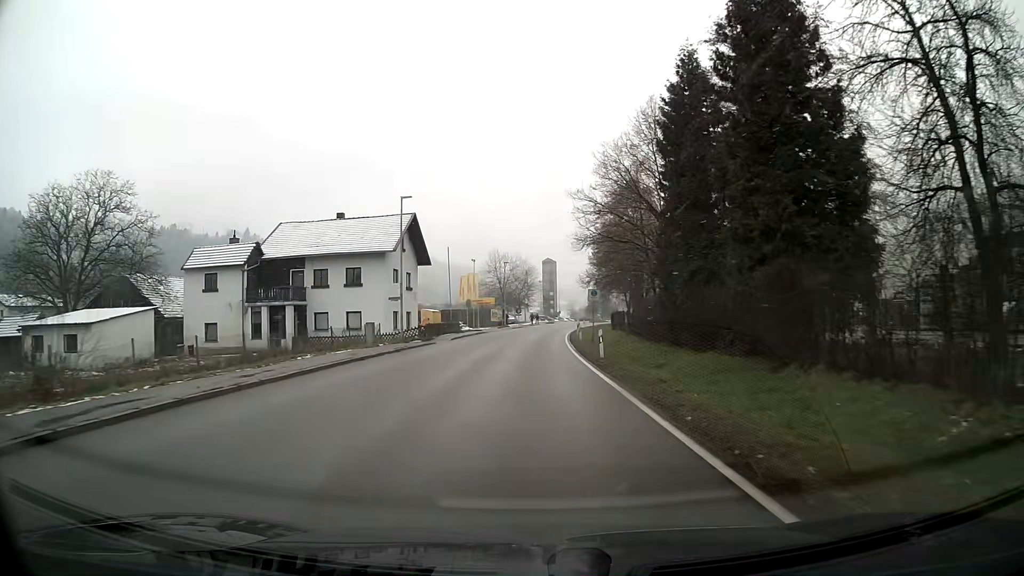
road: primary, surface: asphalt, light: Day
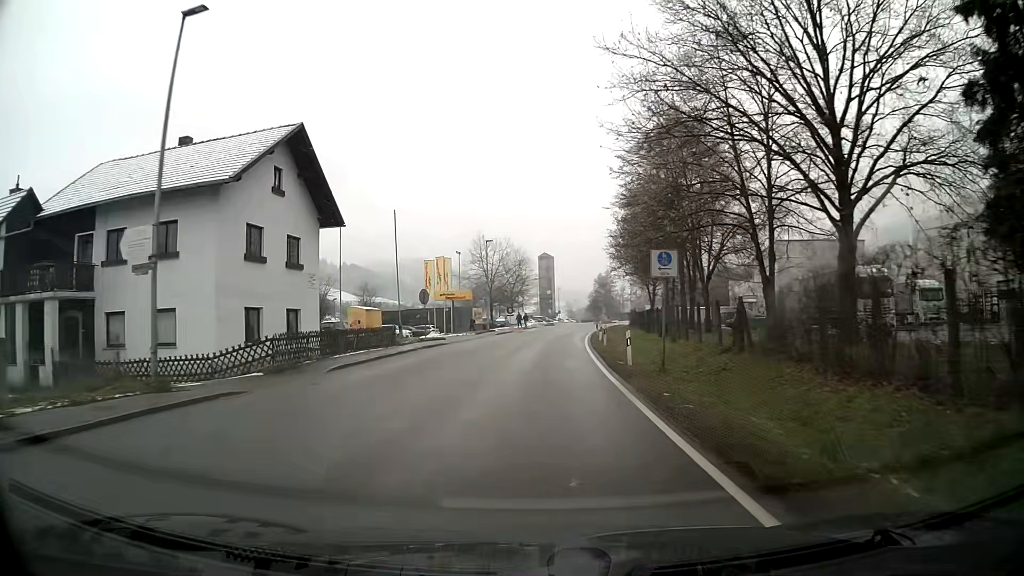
(+0.3, +23.8) m; +1°
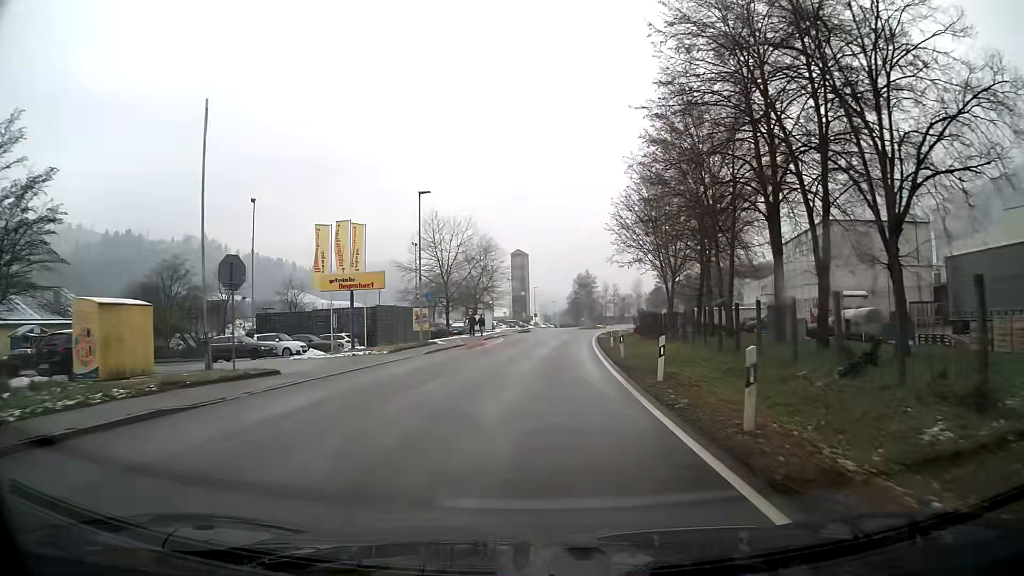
(+0.2, +23.7) m; +1°
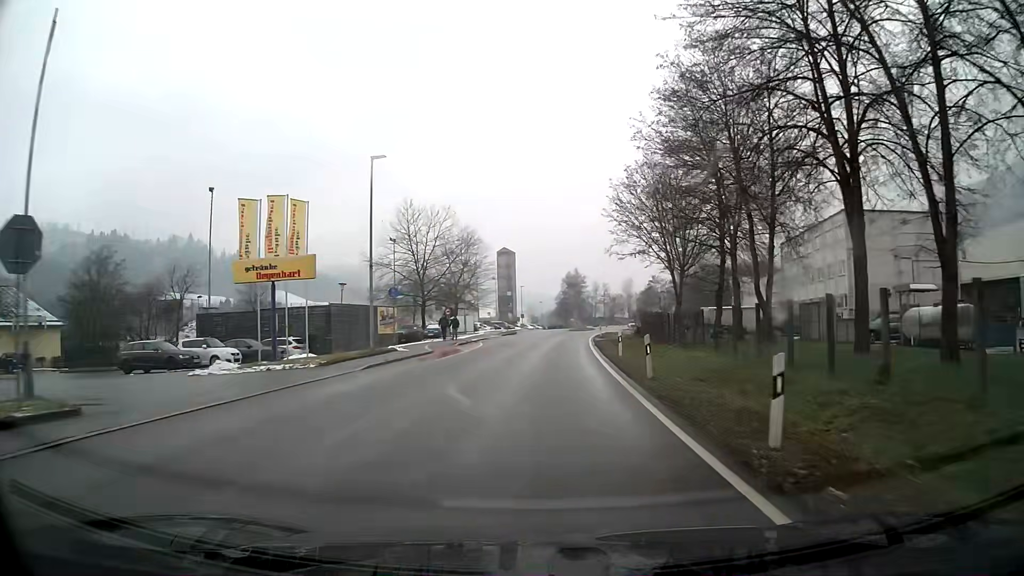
(0.0, +7.9) m; +1°
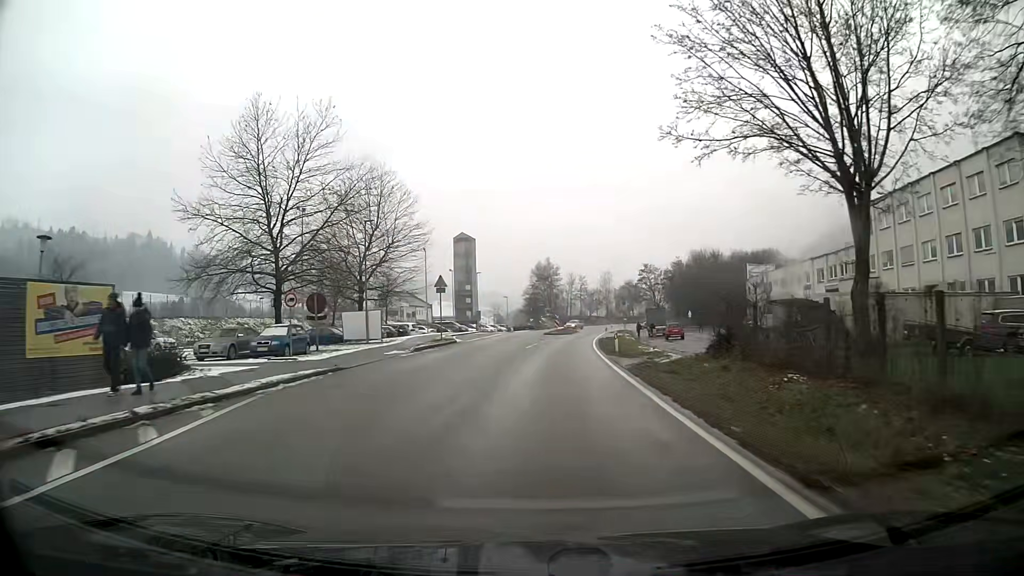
(+0.9, +31.2) m; +3°
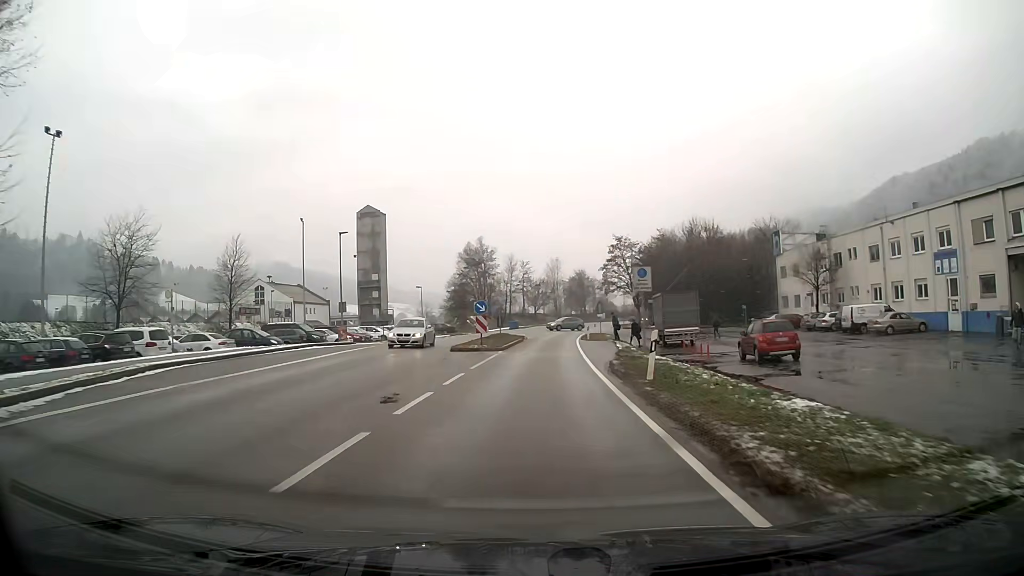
(+1.9, +38.8) m; +5°
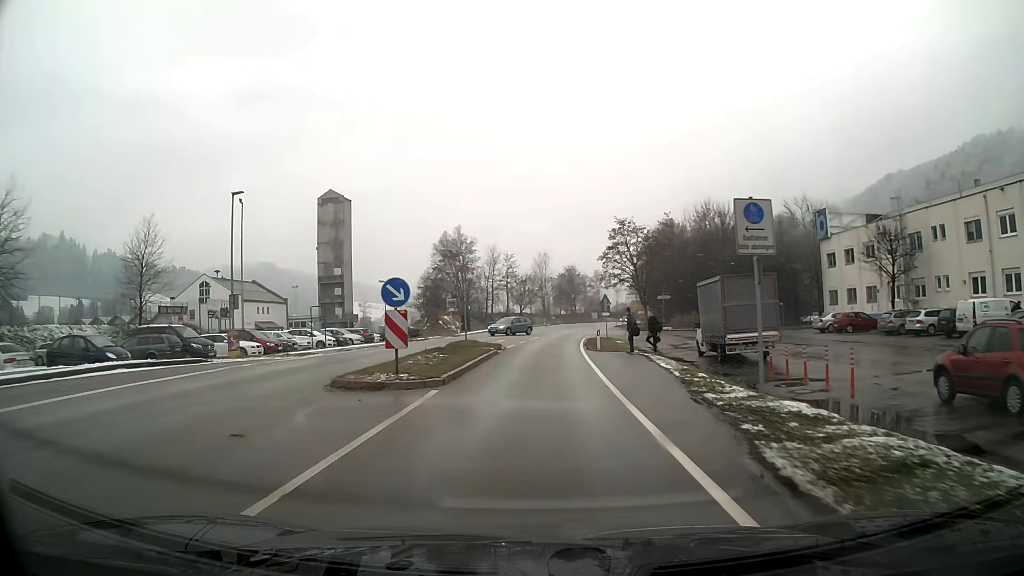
(+0.2, +15.6) m; +1°
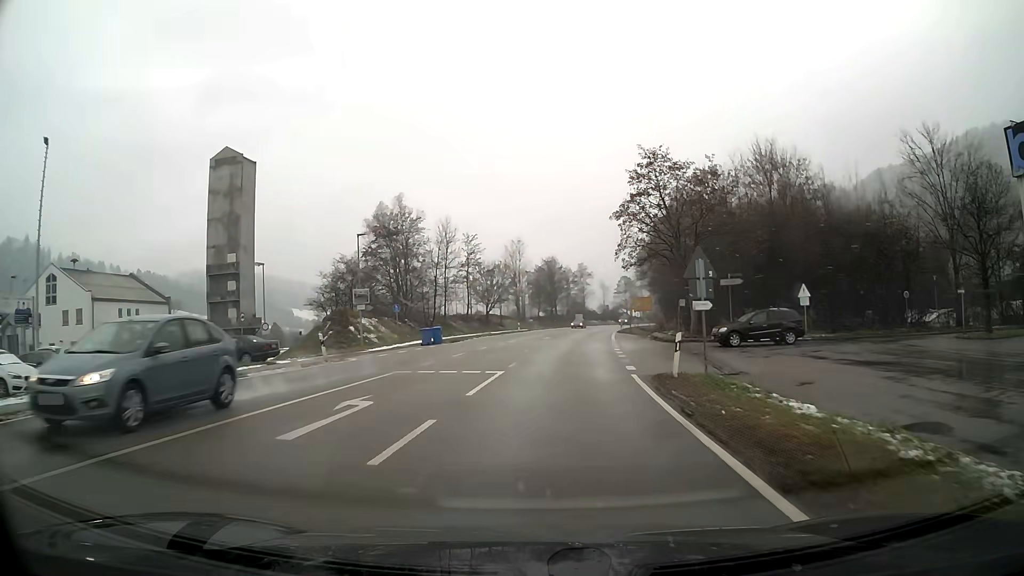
(+0.5, +31.1) m; +3°
(0, +10) (+1, +20) (+1, +30) (+2, +40) (+3, +50) (+5, +60) (+6, +70) (+7, +80) (+9, +89) (+11, +99) m
